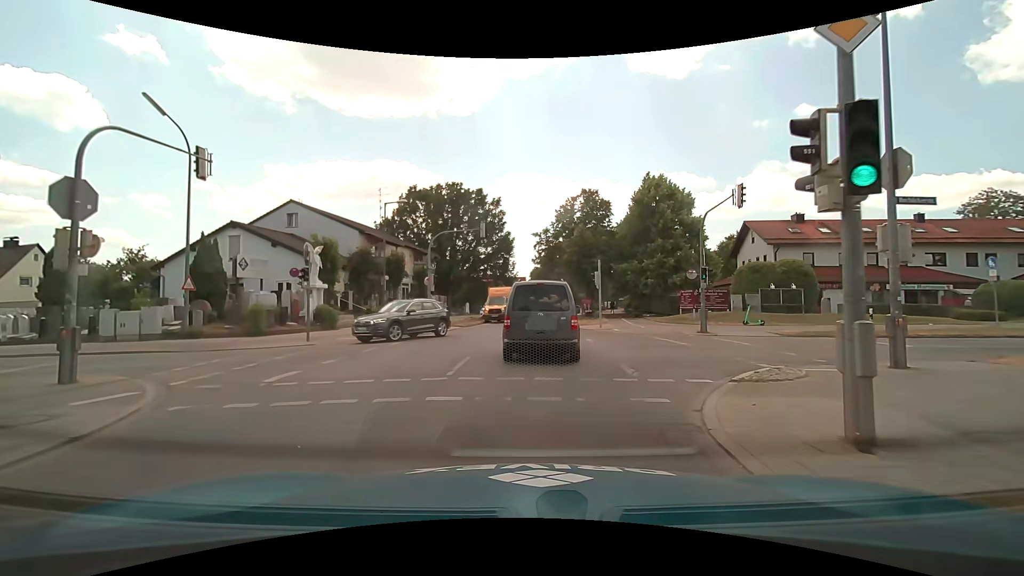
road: secondary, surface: asphalt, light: Day
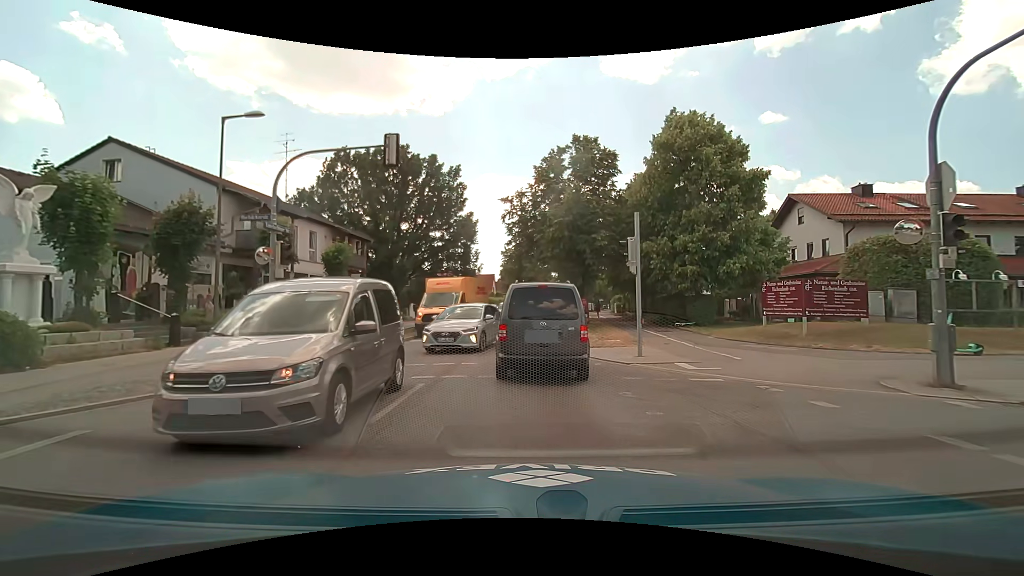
(+0.5, +15.3) m; +4°
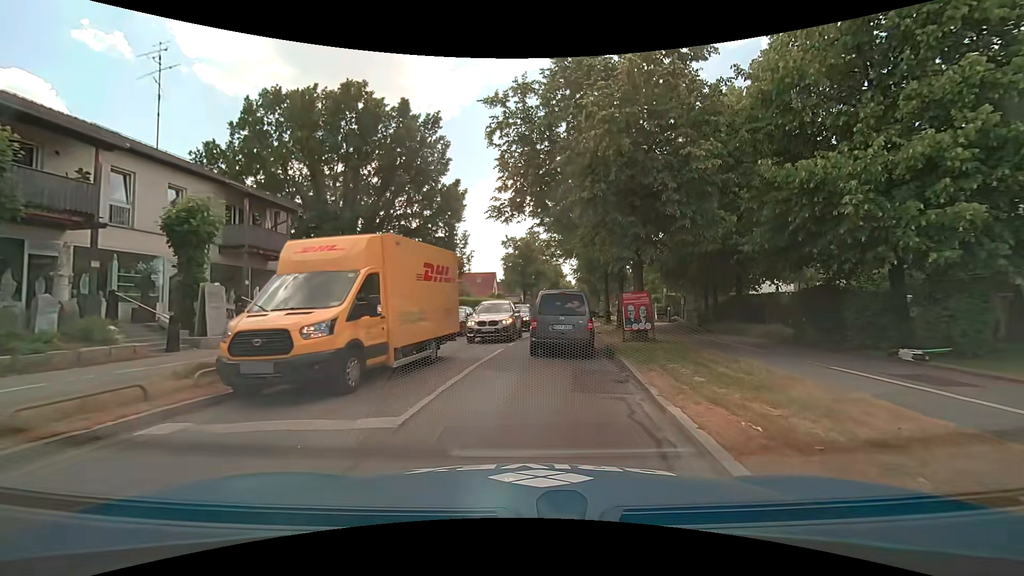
(0.0, +14.8) m; -1°
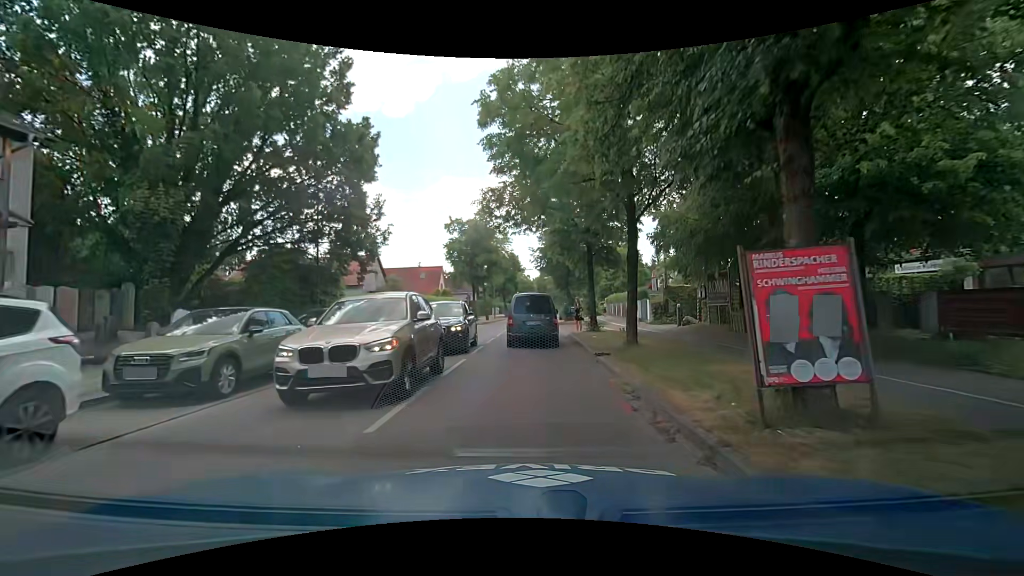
(+0.6, +12.1) m; +6°
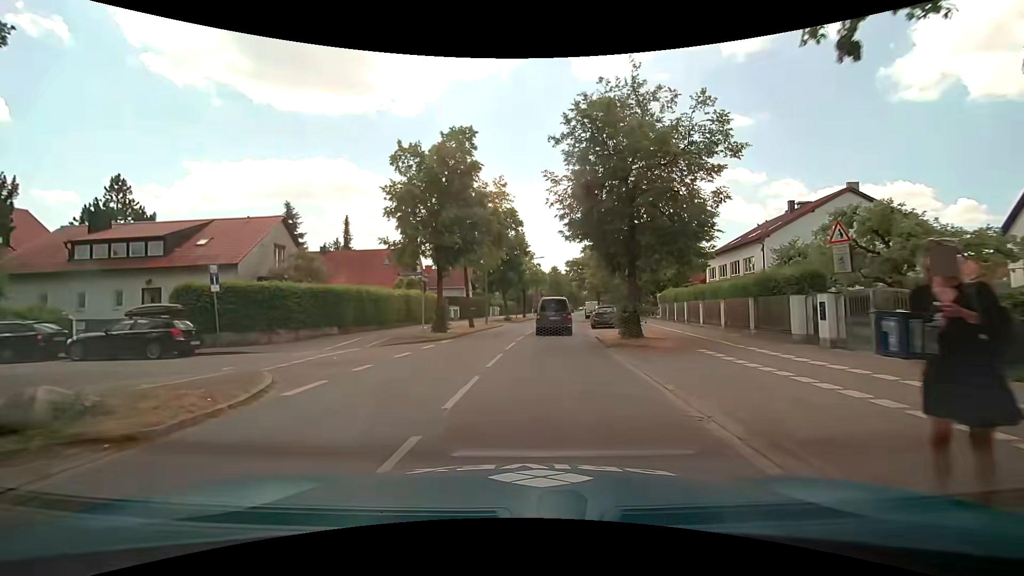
(0.0, +21.5) m; -1°
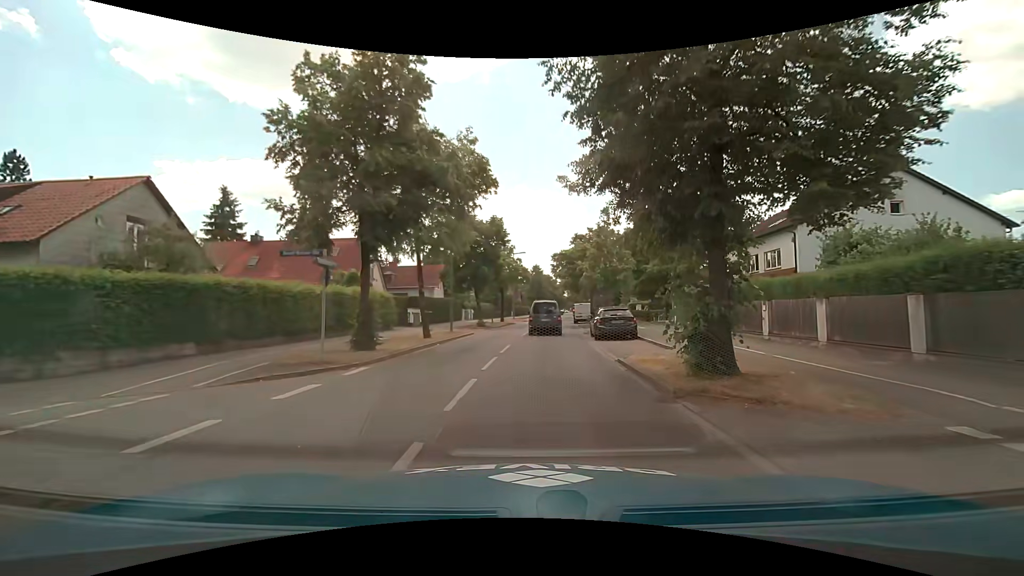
(+0.1, +9.3) m; +2°
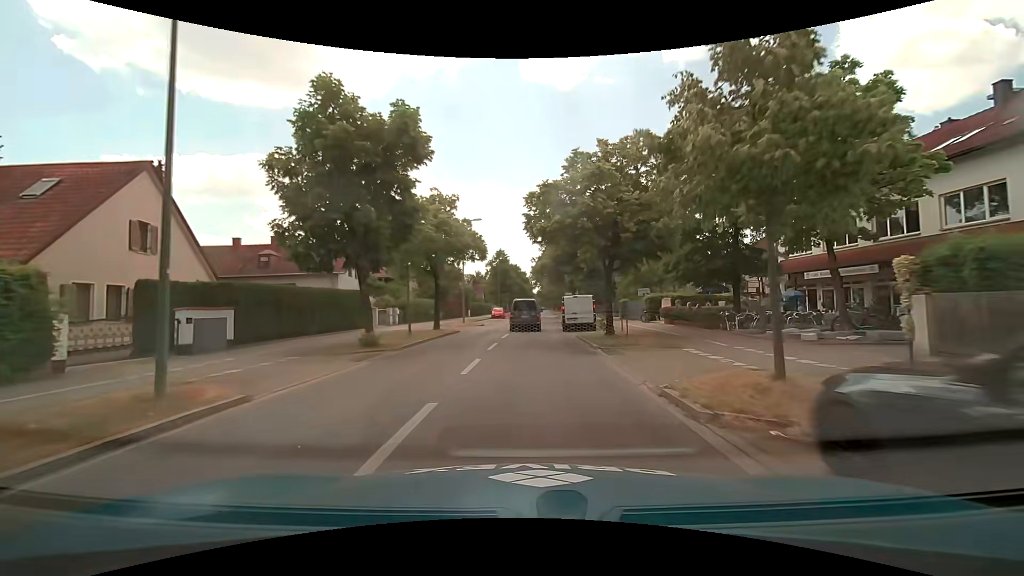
(+0.9, +22.0) m; +4°
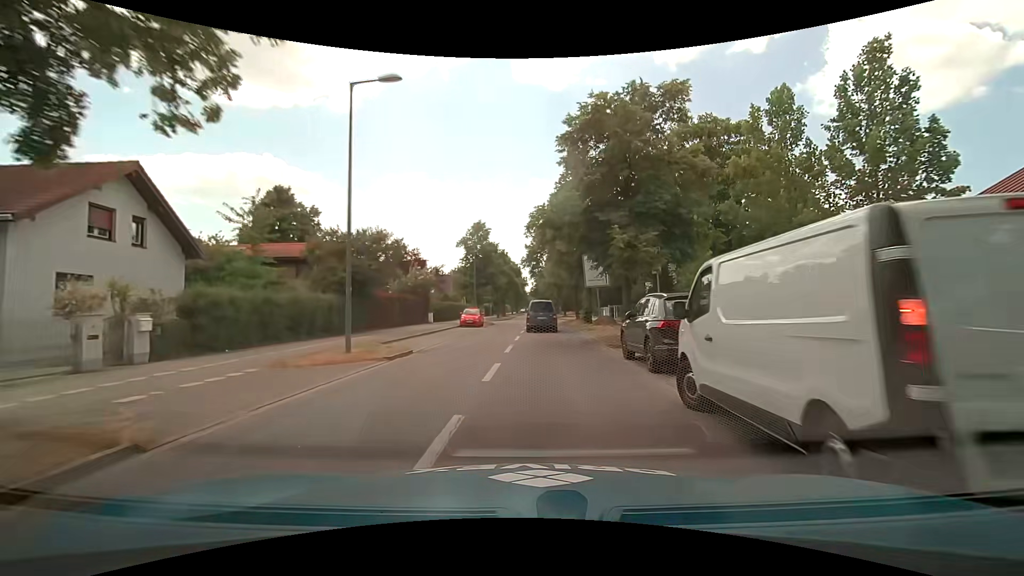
(0.0, +25.0) m; +1°
(0, +10) (+1, +20) (+1, +30) (+2, +40) (+2, +50) (+3, +60) (+3, +70) (+3, +80) (+4, +90) (+4, +100) m
